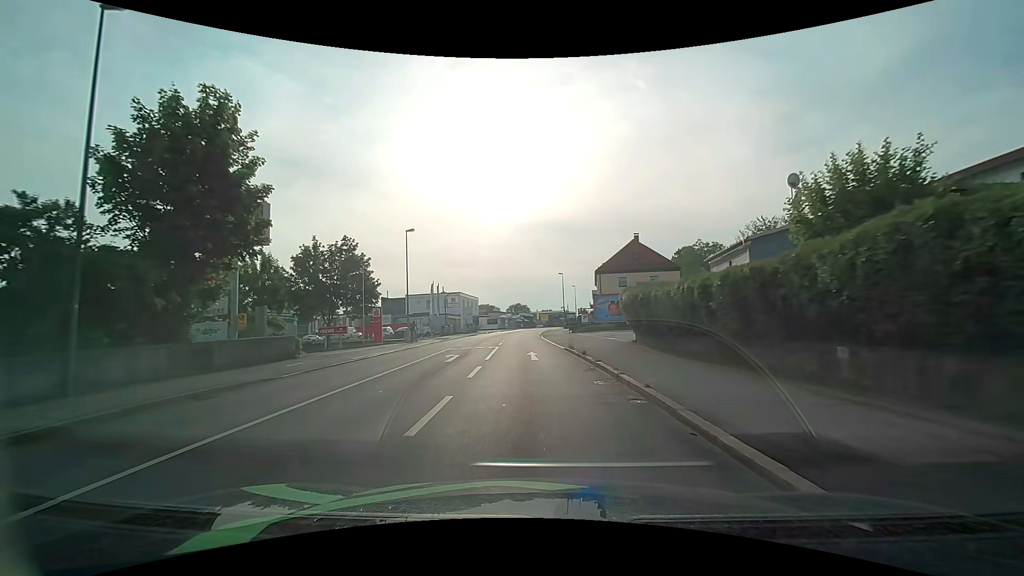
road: tertiary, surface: asphalt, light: Day
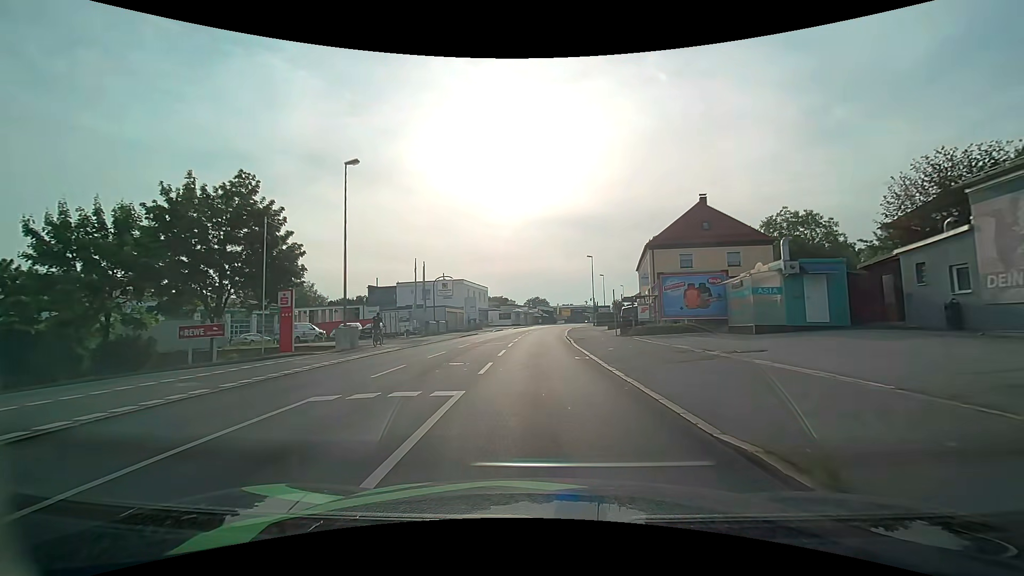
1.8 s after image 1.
(-0.5, +18.9) m; -2°
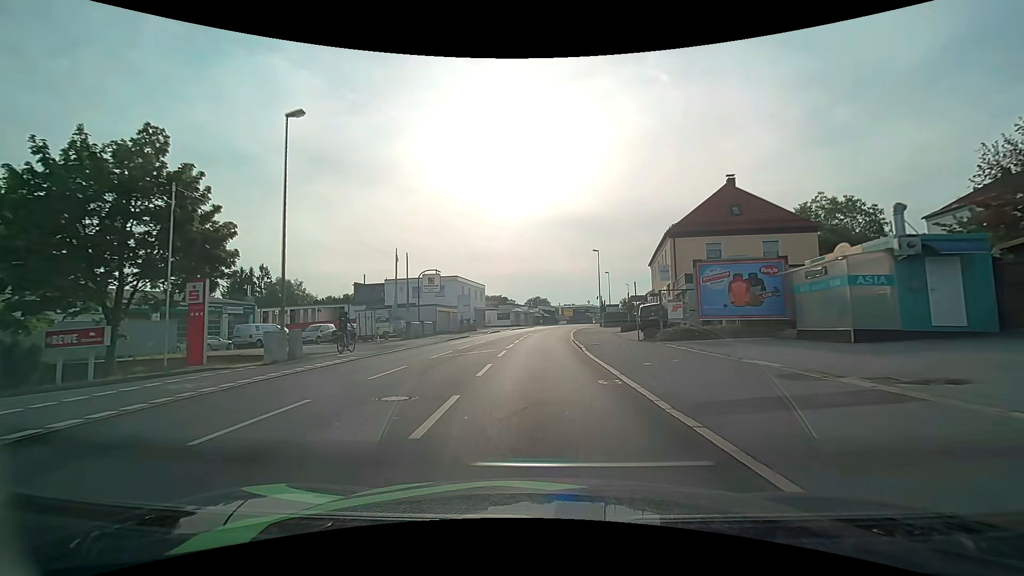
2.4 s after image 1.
(0.0, +6.6) m; 0°
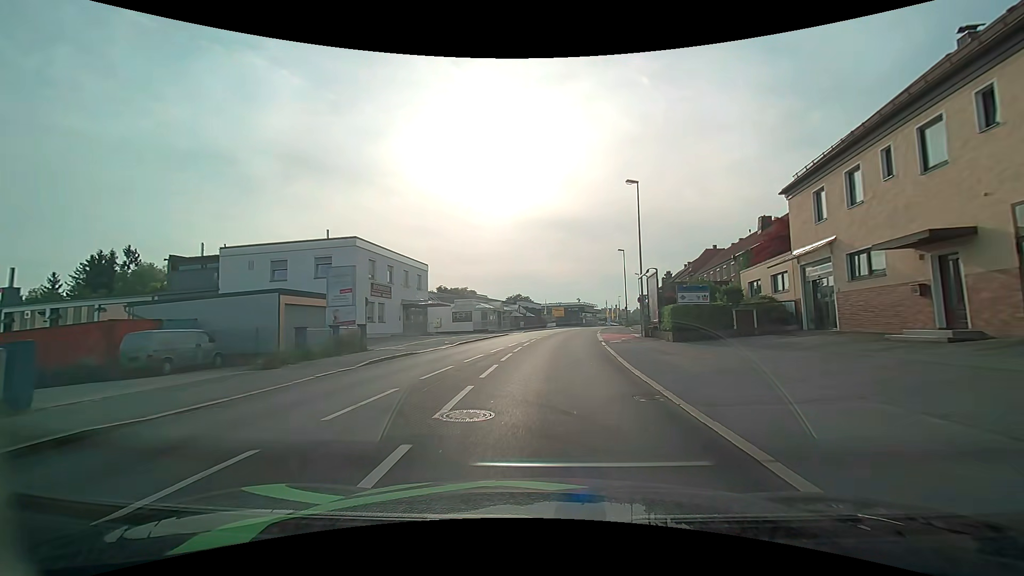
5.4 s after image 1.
(+0.1, +34.3) m; +2°
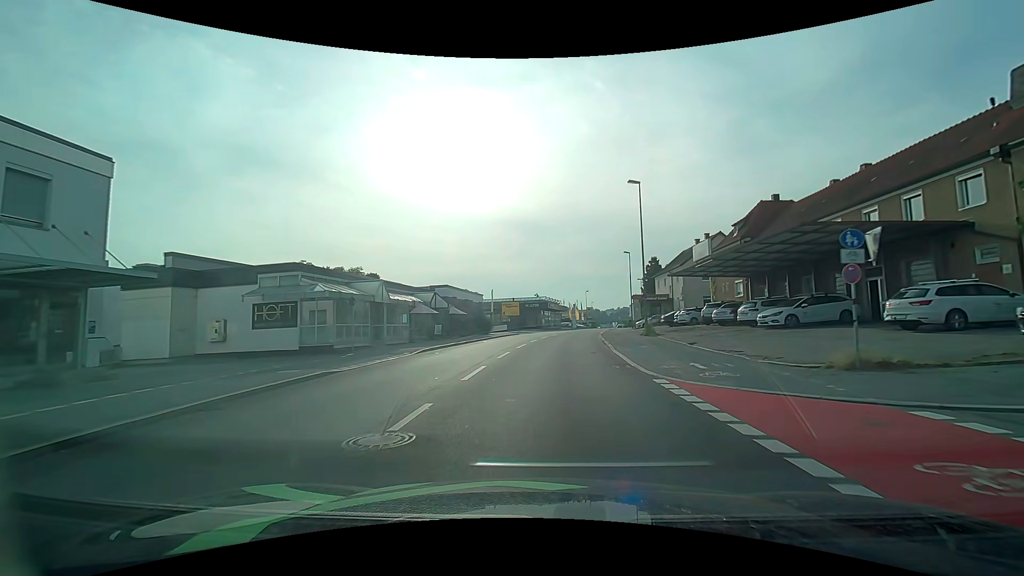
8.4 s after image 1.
(+1.5, +33.7) m; +5°
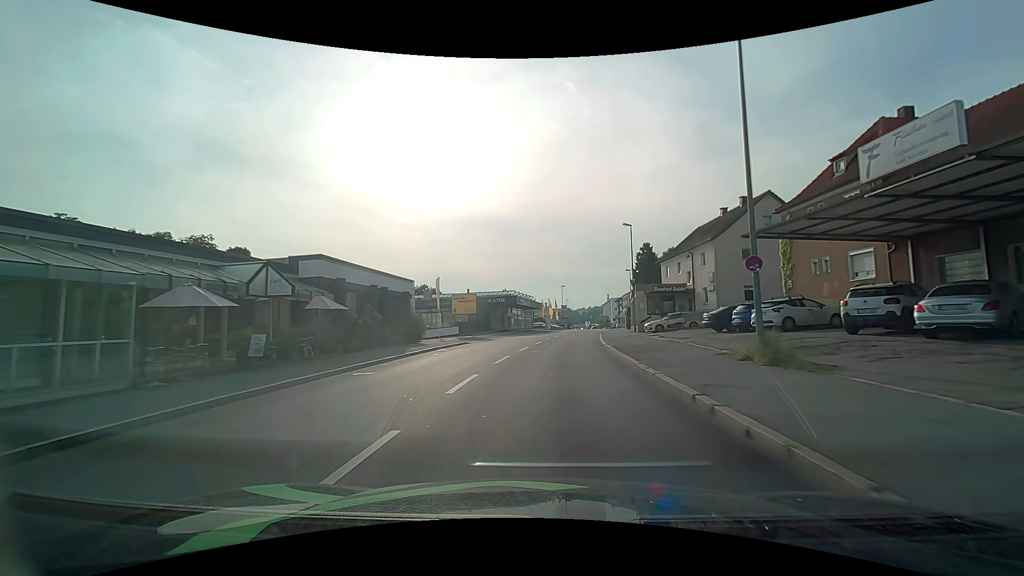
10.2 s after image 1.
(+0.6, +20.0) m; +3°
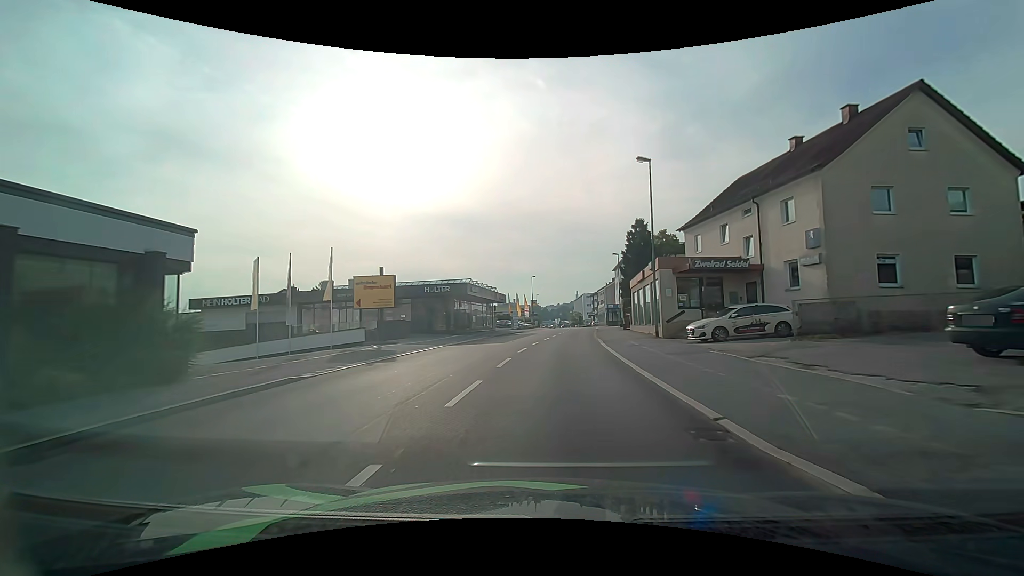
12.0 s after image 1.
(+0.6, +19.3) m; +4°
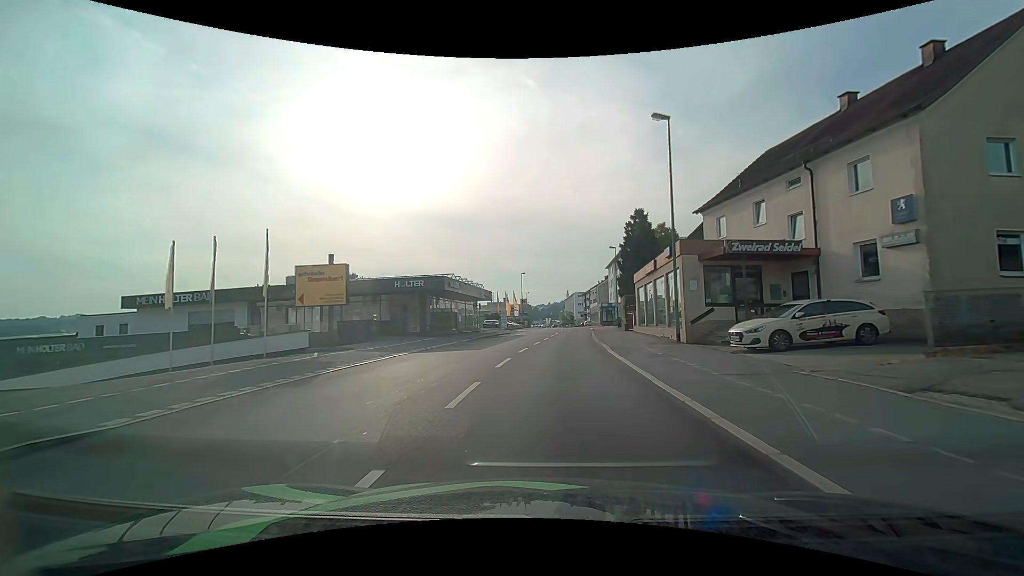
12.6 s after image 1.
(0.0, +6.1) m; +1°
(0, +10) (+1, +20) (+1, +30) (+2, +40) (+3, +50) (+4, +60) (+5, +70) (+1, +79) (-8, +81) (-18, +82) m
